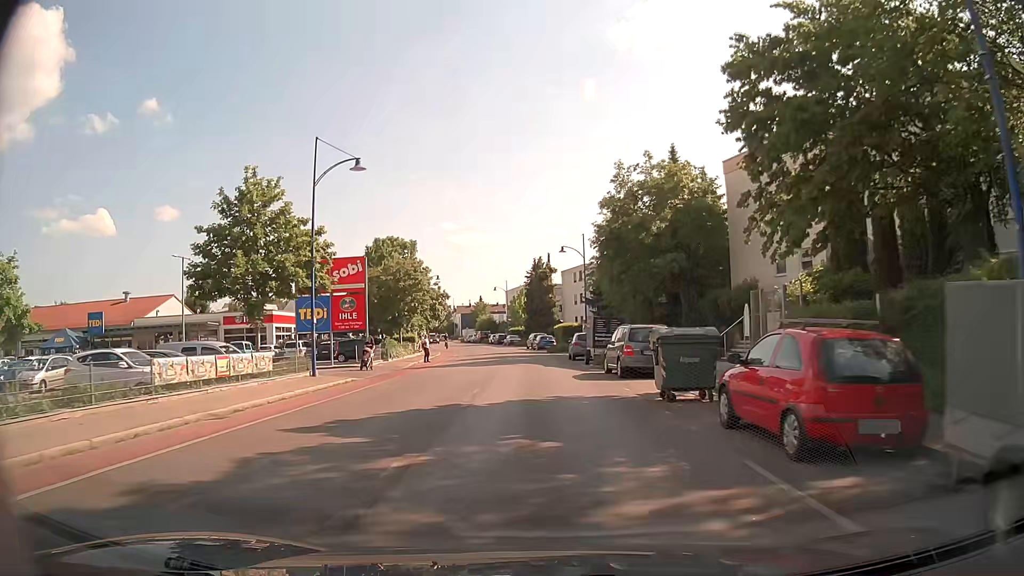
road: tertiary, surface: asphalt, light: Day
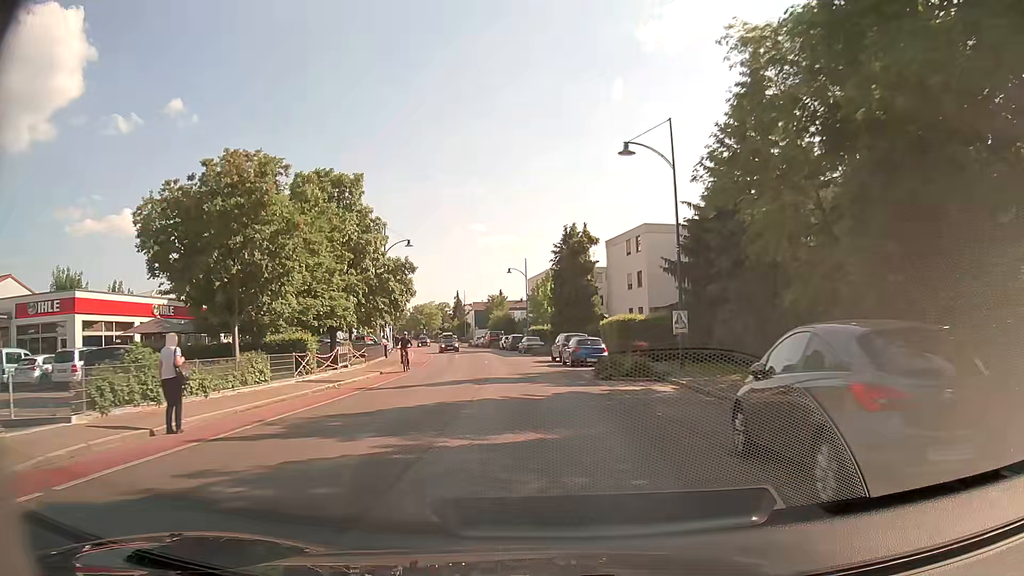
(-0.3, +31.3) m; -2°
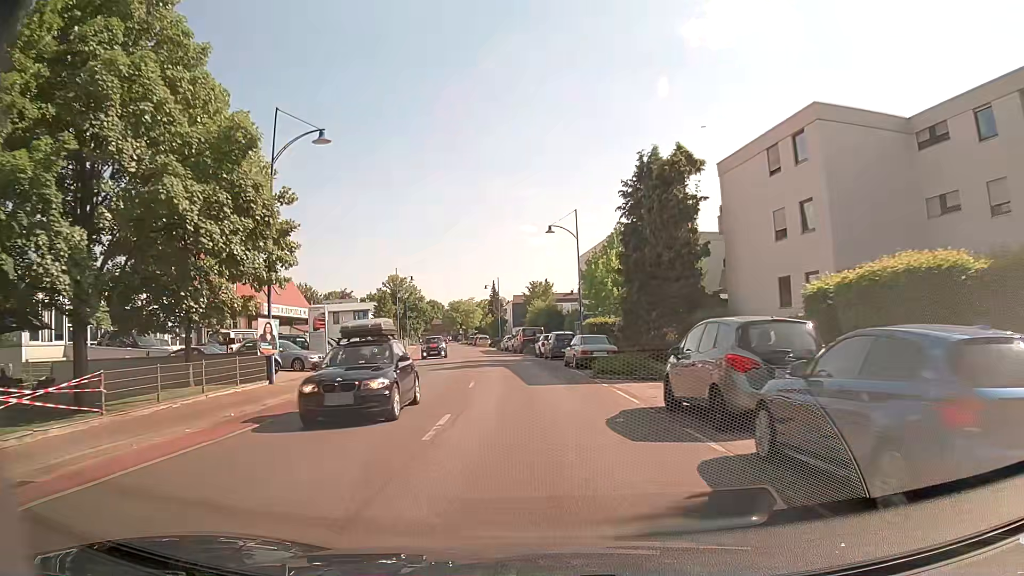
(-0.8, +27.9) m; -4°
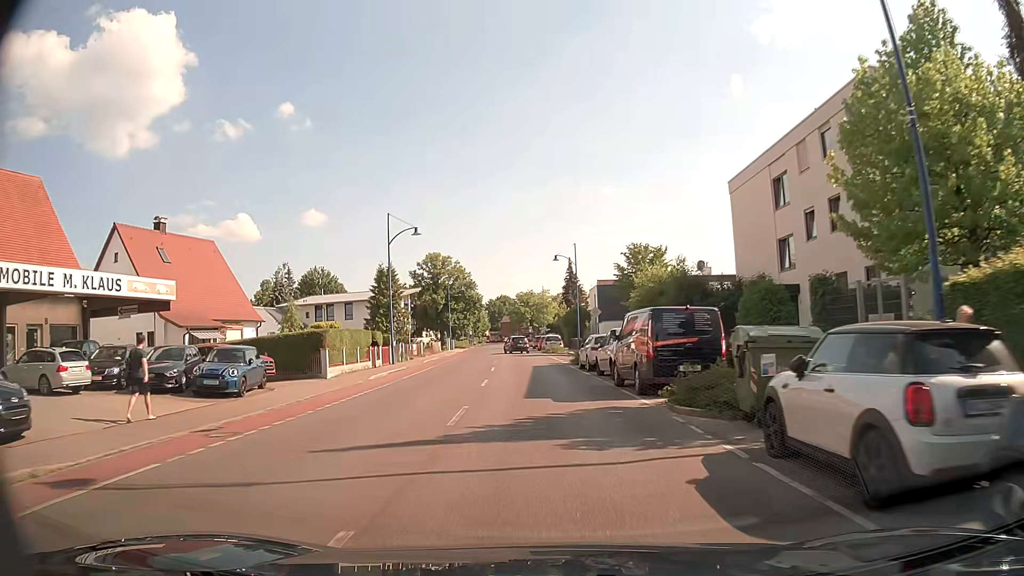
(-2.3, +35.7) m; -8°
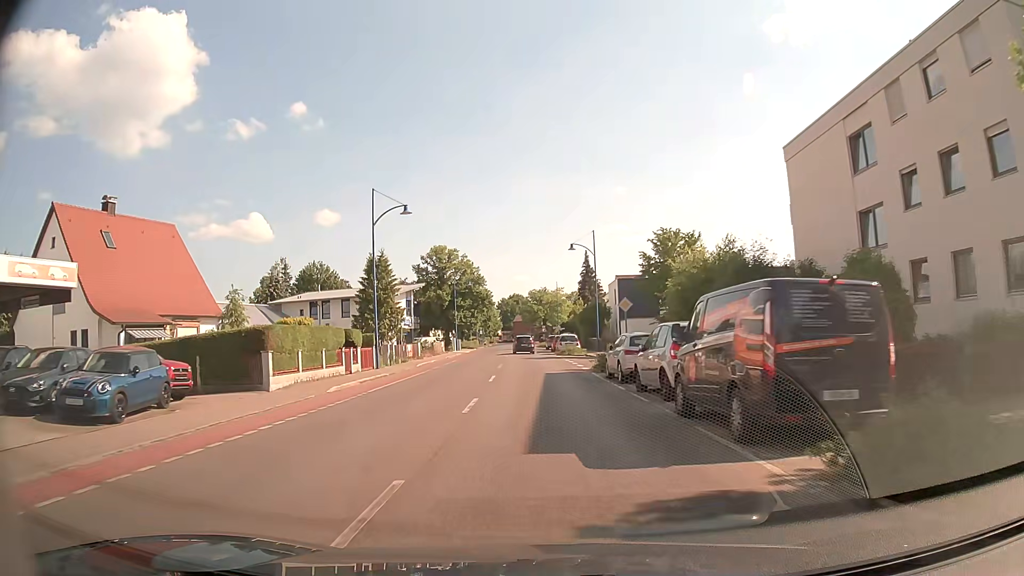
(0.0, +7.3) m; 0°
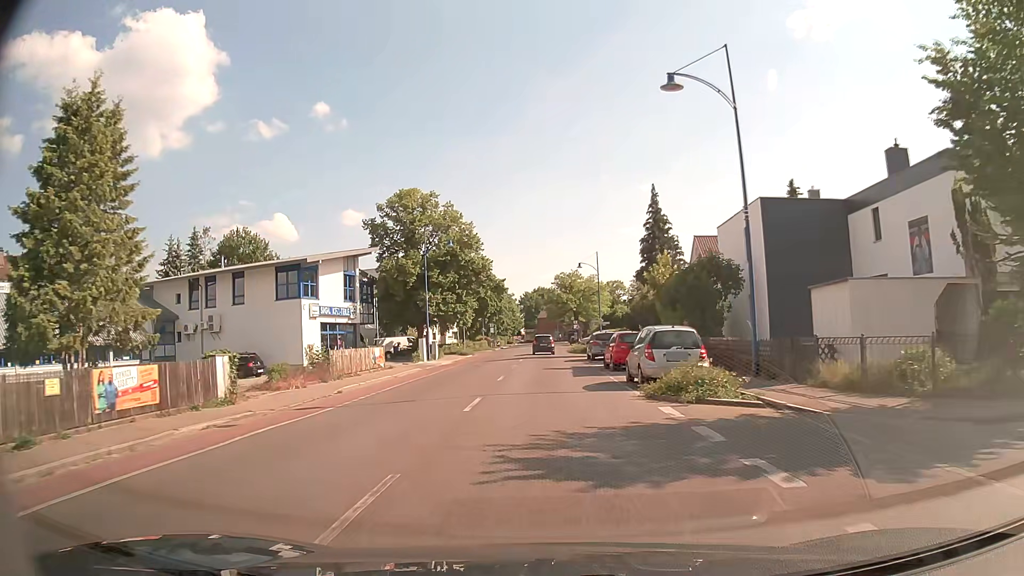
(-0.8, +35.7) m; -2°
